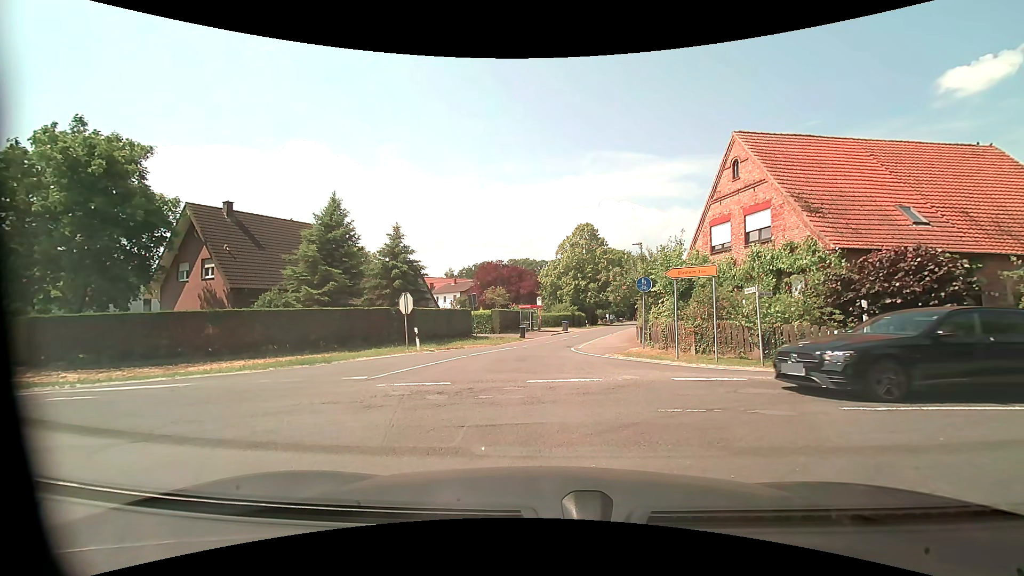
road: tertiary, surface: asphalt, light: Day
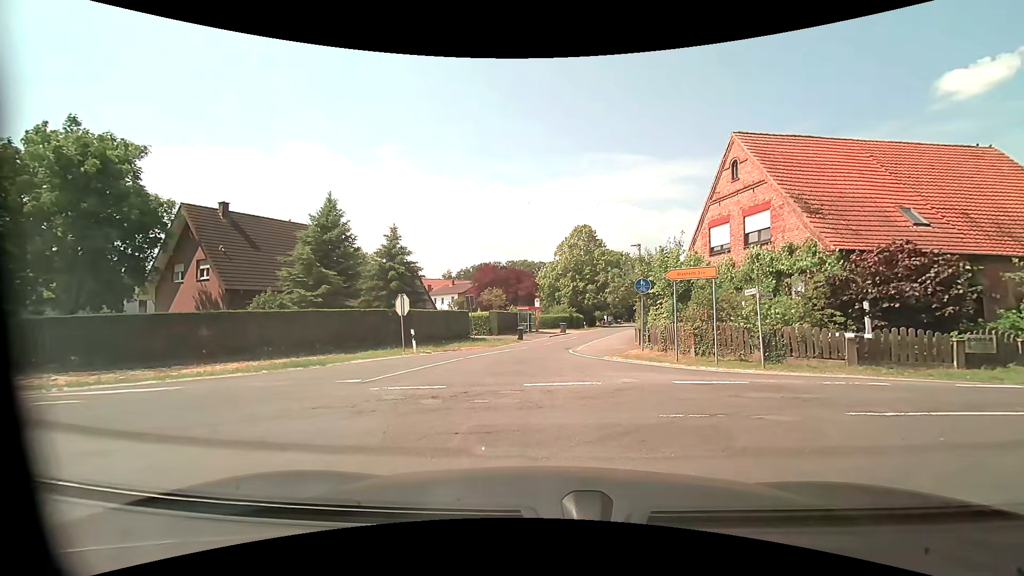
(0.0, +0.2) m; 0°
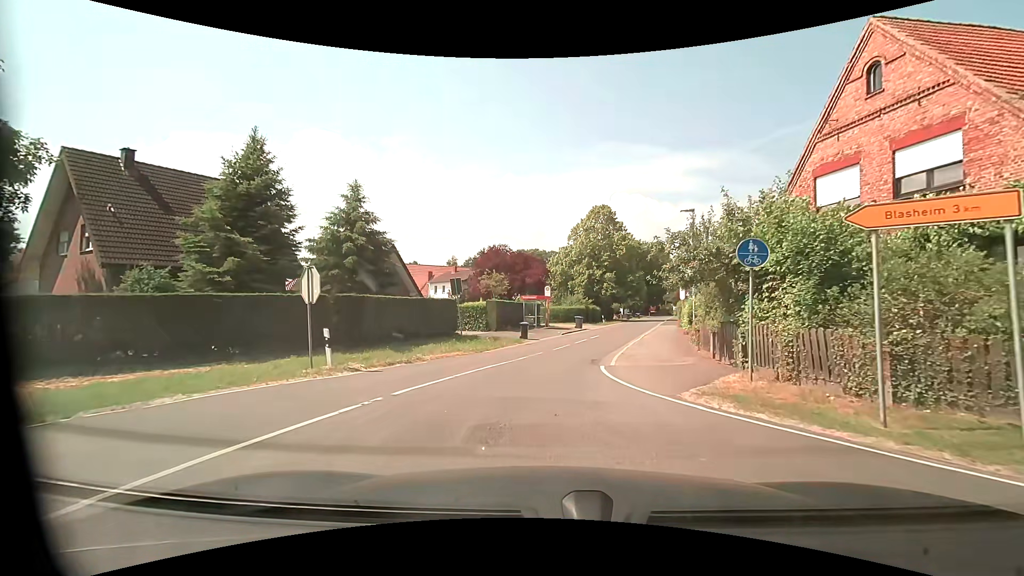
(0.0, +10.2) m; -1°
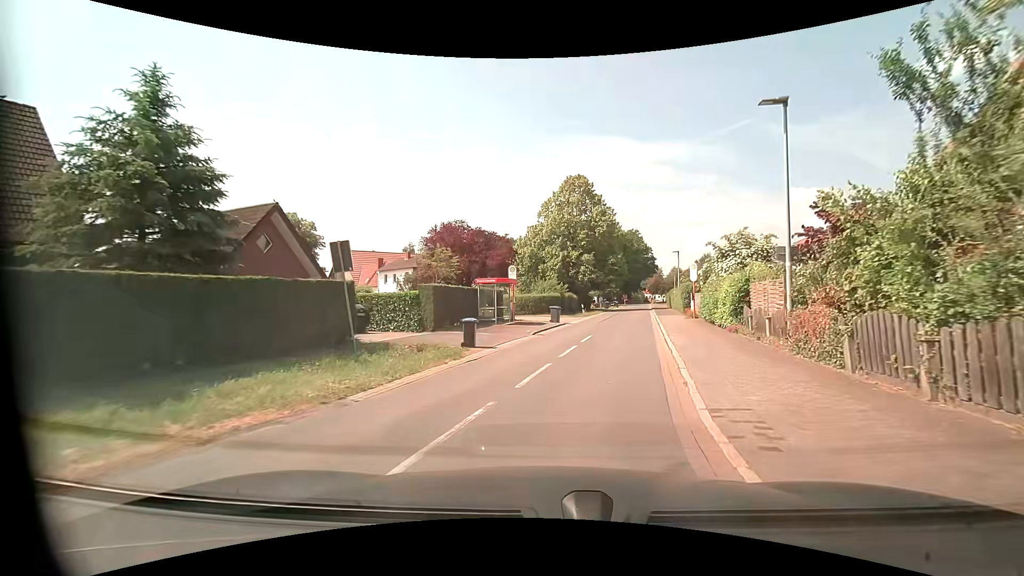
(+0.3, +12.1) m; +4°
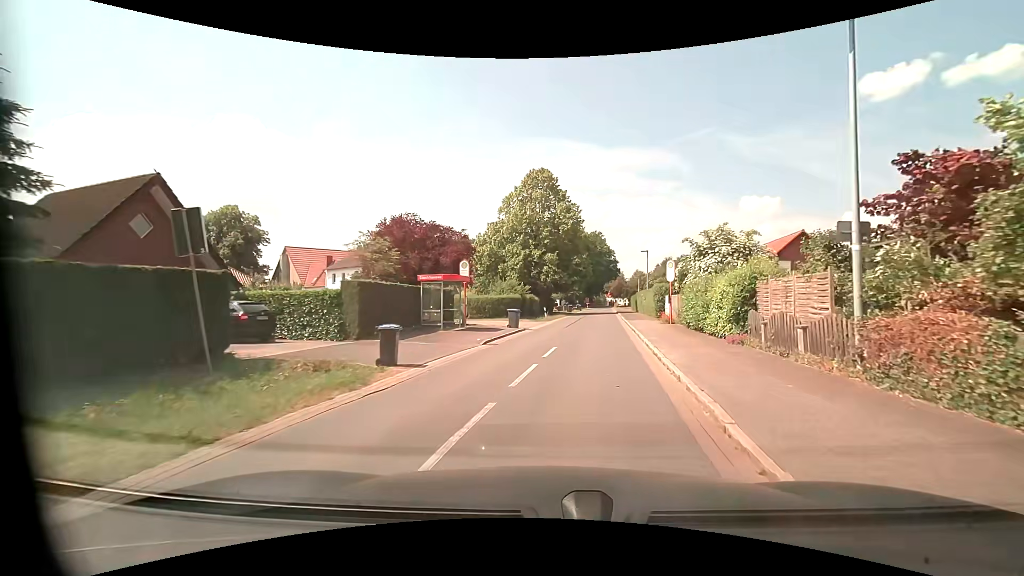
(+0.1, +4.7) m; +3°
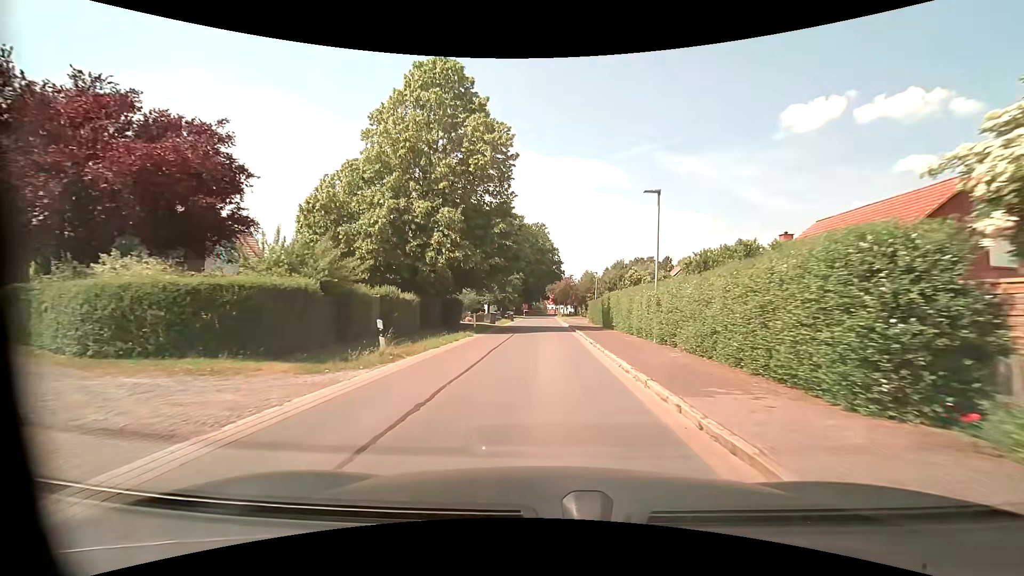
(+3.0, +28.7) m; +8°
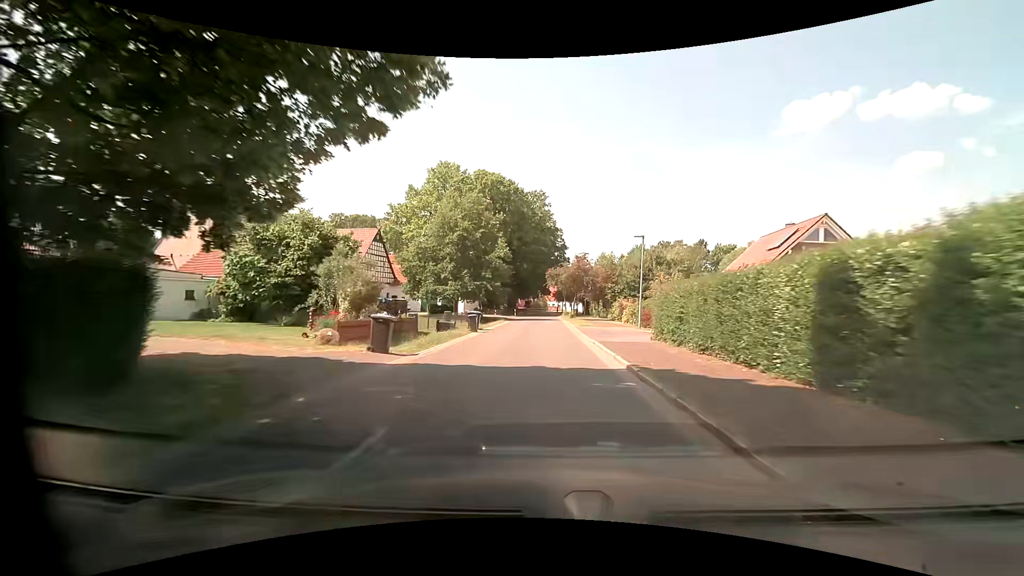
(-0.1, +29.8) m; 0°
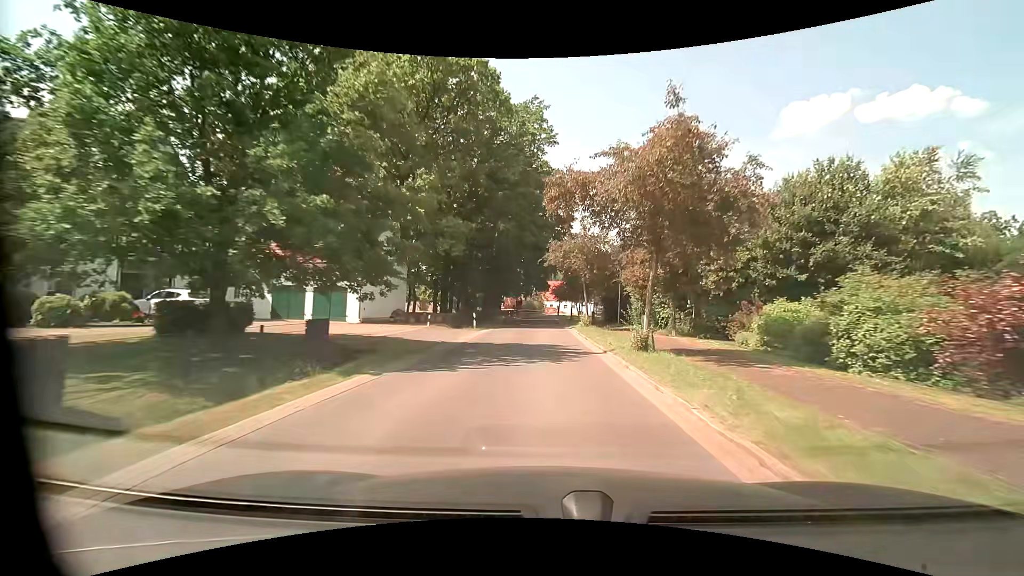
(-0.1, +38.4) m; 0°
(0, +10) (0, +20) (0, +30) (0, +40) (0, +50) (0, +60) (0, +70) (0, +80) (0, +90) (0, +100) m
